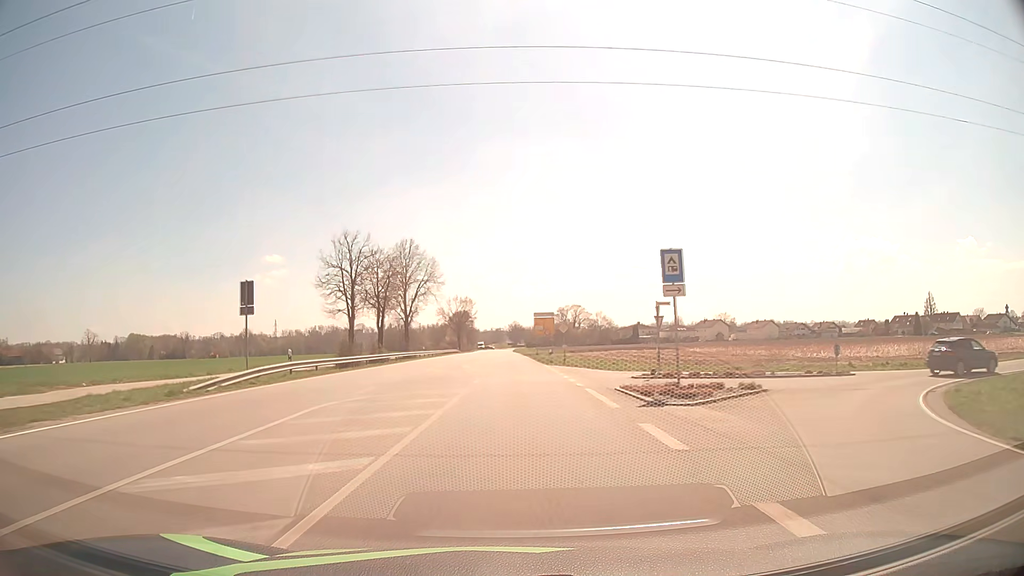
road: secondary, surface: asphalt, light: Day
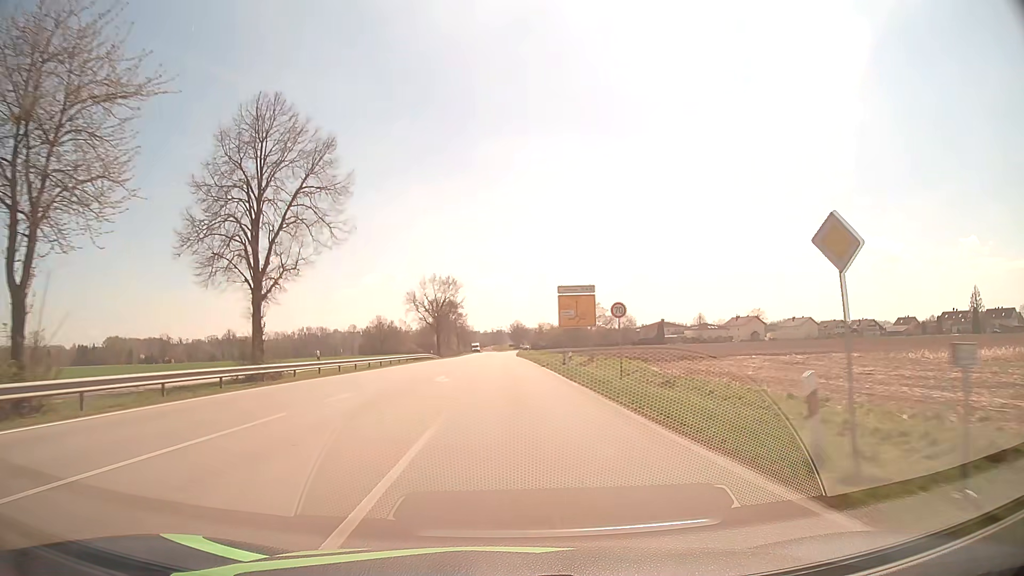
(0.0, +43.1) m; 0°
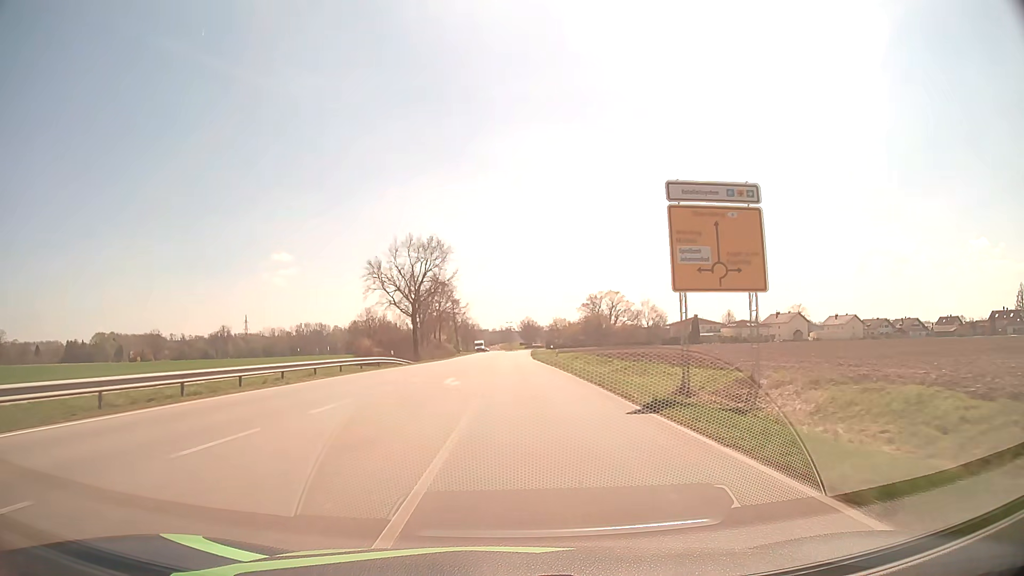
(-0.3, +32.2) m; -1°
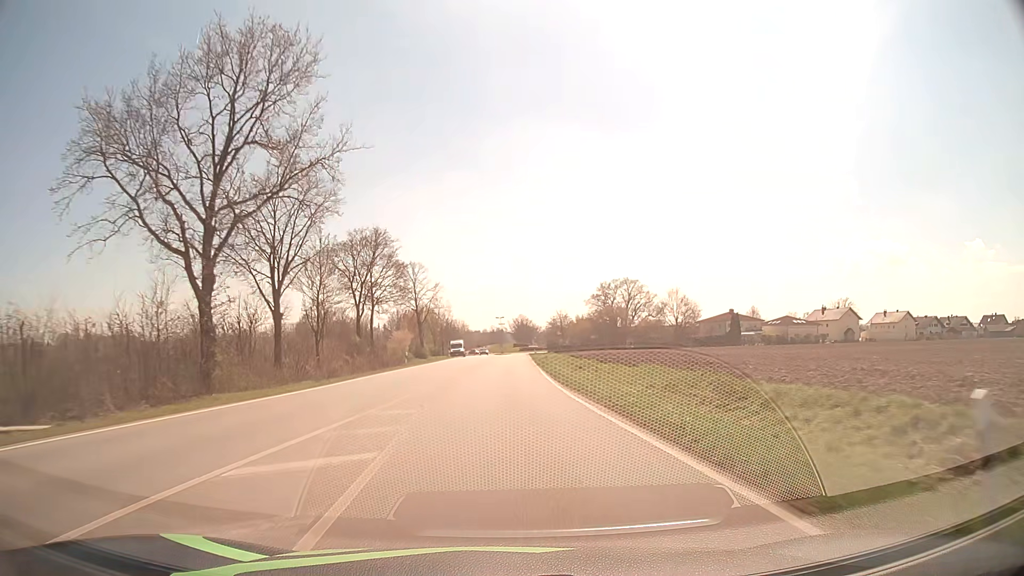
(+0.5, +42.6) m; +1°
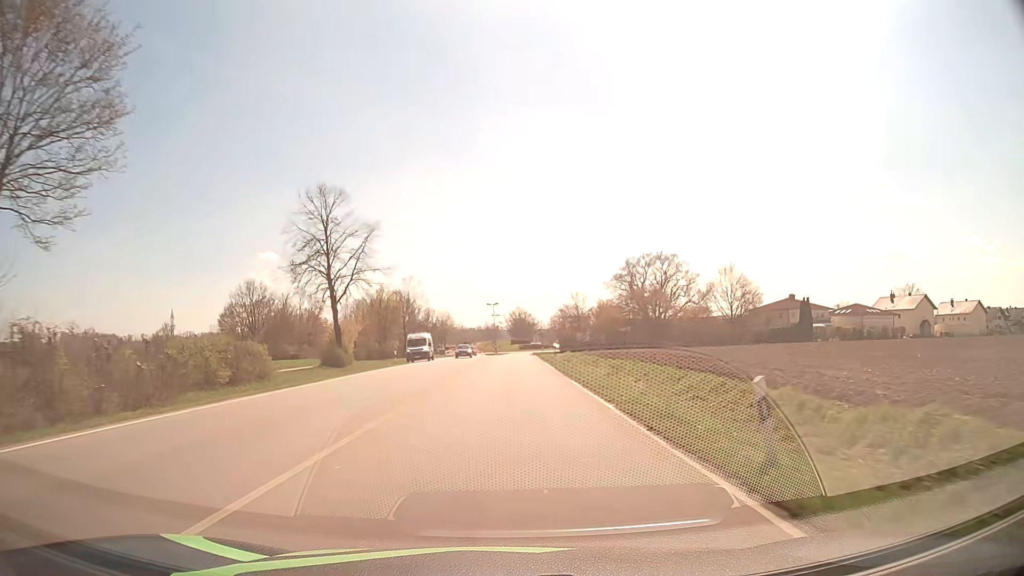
(+0.1, +40.9) m; 0°
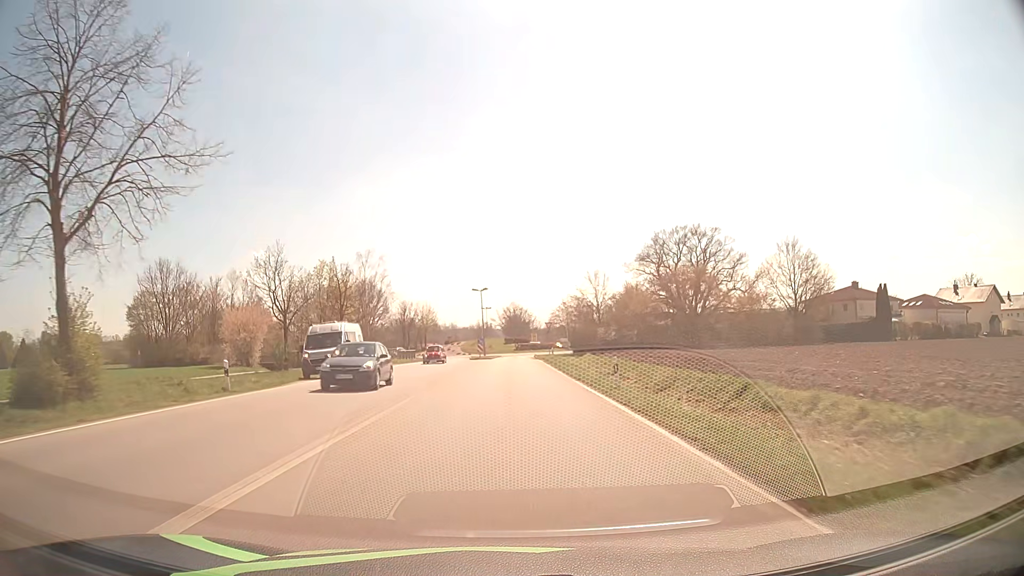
(+0.3, +28.8) m; +1°
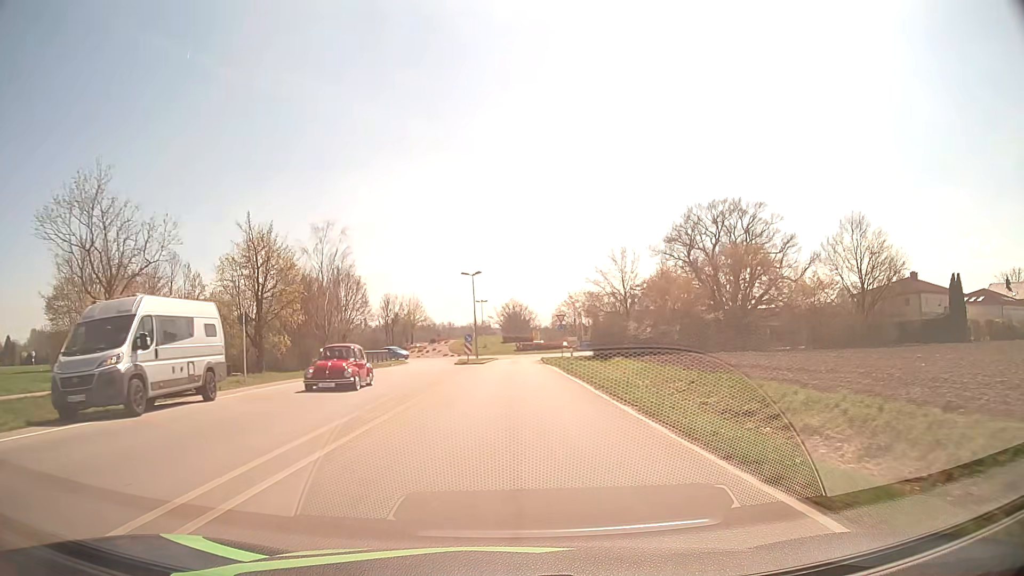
(0.0, +18.1) m; 0°
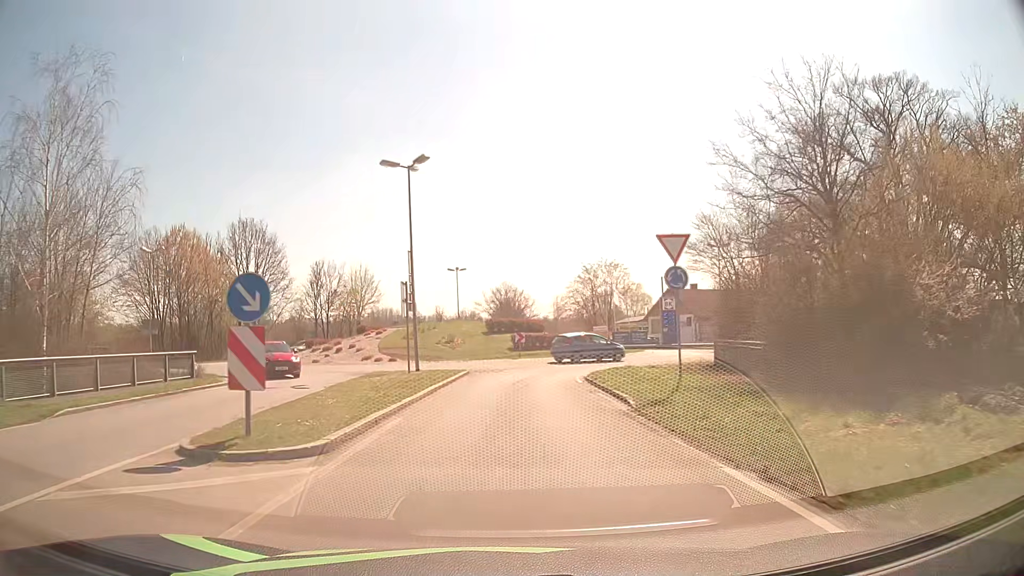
(+0.2, +38.7) m; +1°
(0, +10) (0, +20) (+2, +30) (+8, +38) (+12, +47) (+10, +57) (+3, +64) (-7, +65) (-16, +61) (-23, +54) m
